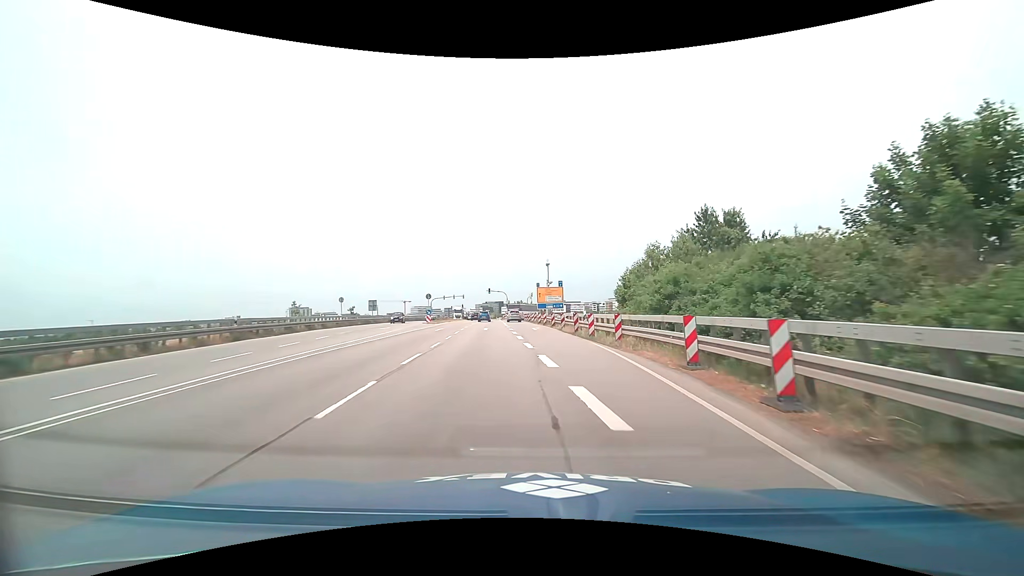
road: primary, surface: asphalt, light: Day
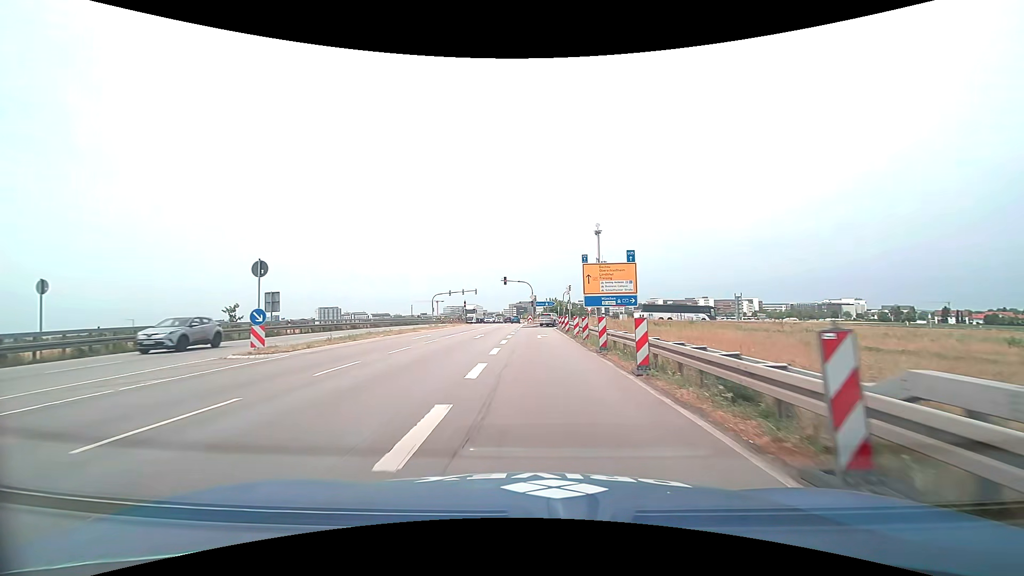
(0.0, +36.9) m; -4°
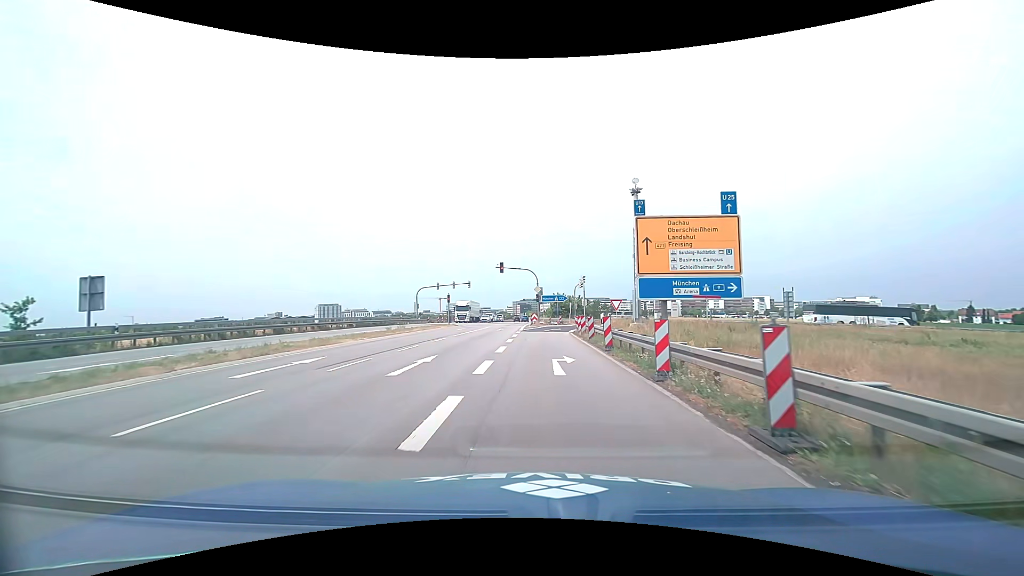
(-0.2, +17.3) m; -1°
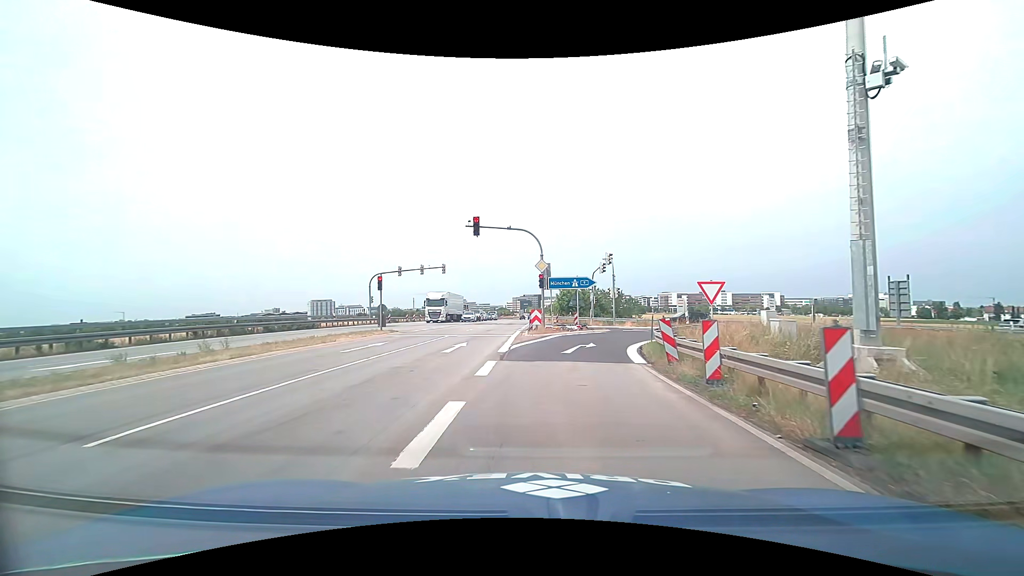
(0.0, +24.4) m; 0°
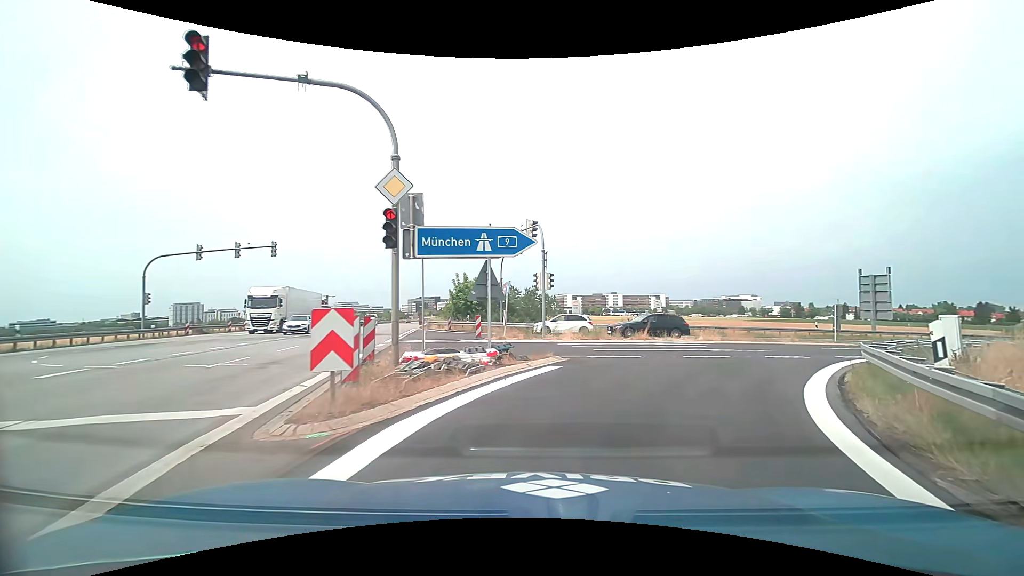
(+0.9, +18.9) m; +10°
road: motorway_link
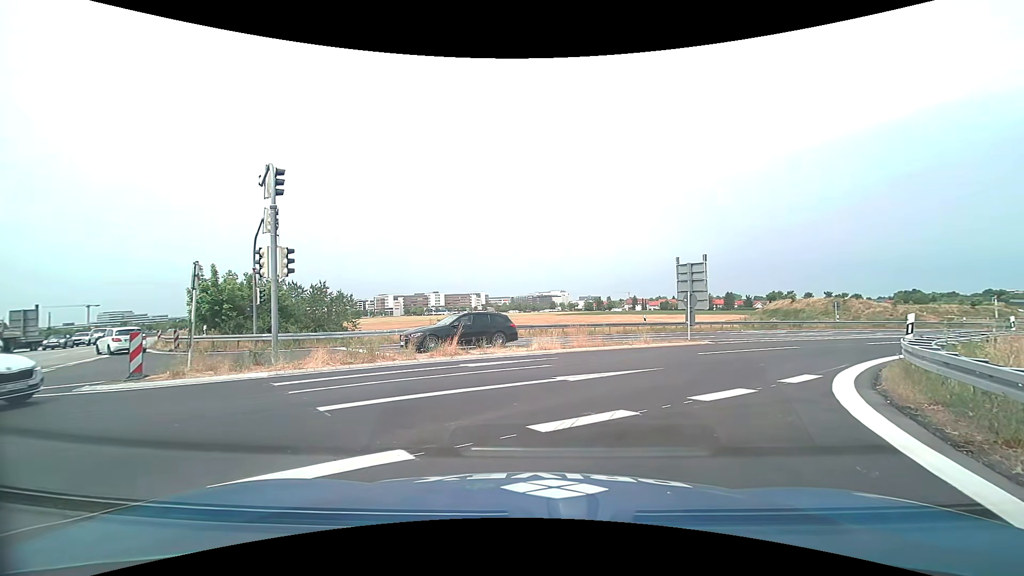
(+2.0, +9.8) m; +20°
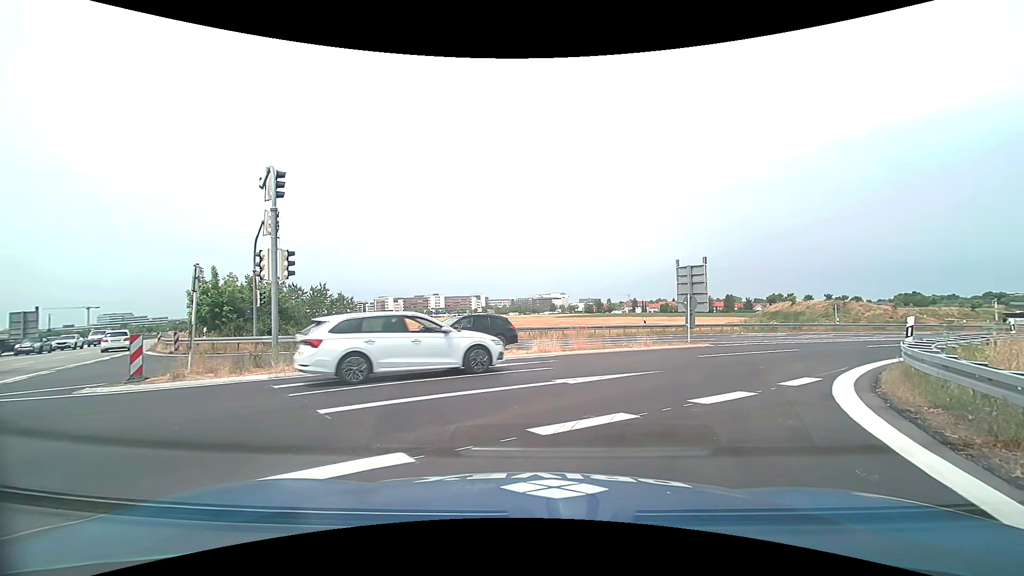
(0.0, +0.1) m; 0°
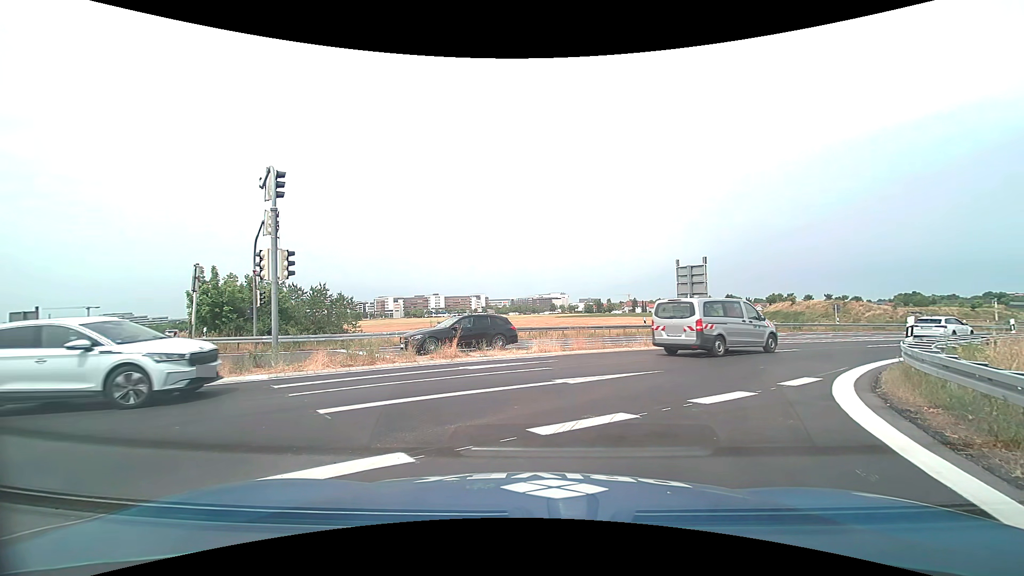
(0.0, 0.0) m; 0°
(+2, +10) (+8, +18) (+16, +24) (+24, +29) (+32, +35) (+41, +40) (+49, +45) (+58, +50) (+66, +56) (+74, +62) m
